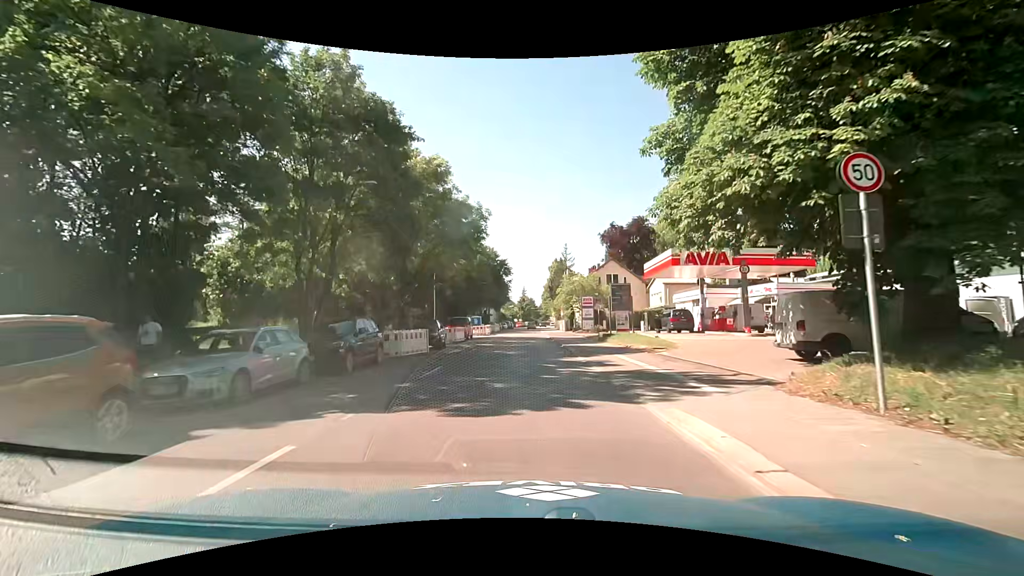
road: secondary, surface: asphalt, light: Day
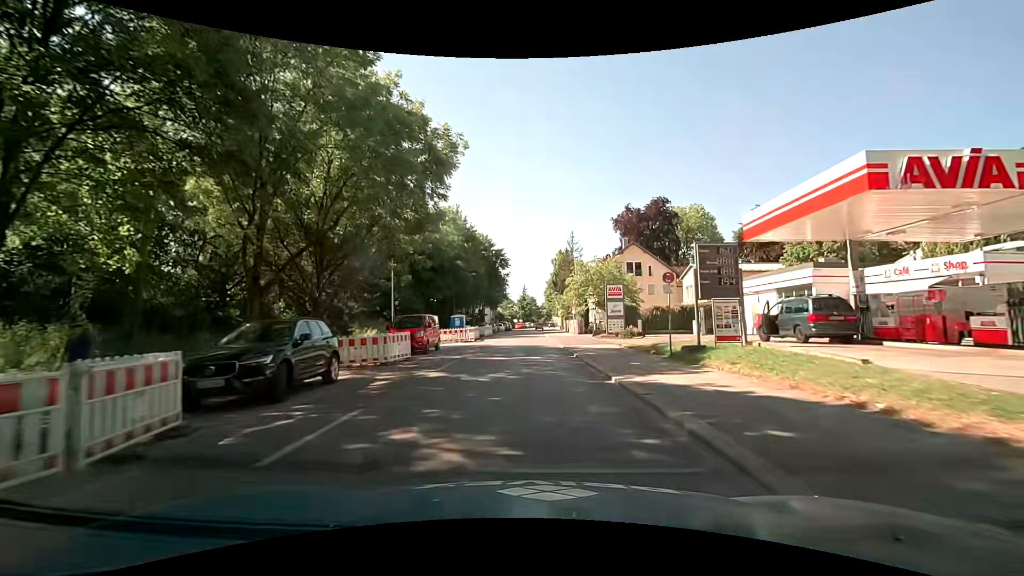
(+0.1, +17.4) m; +1°
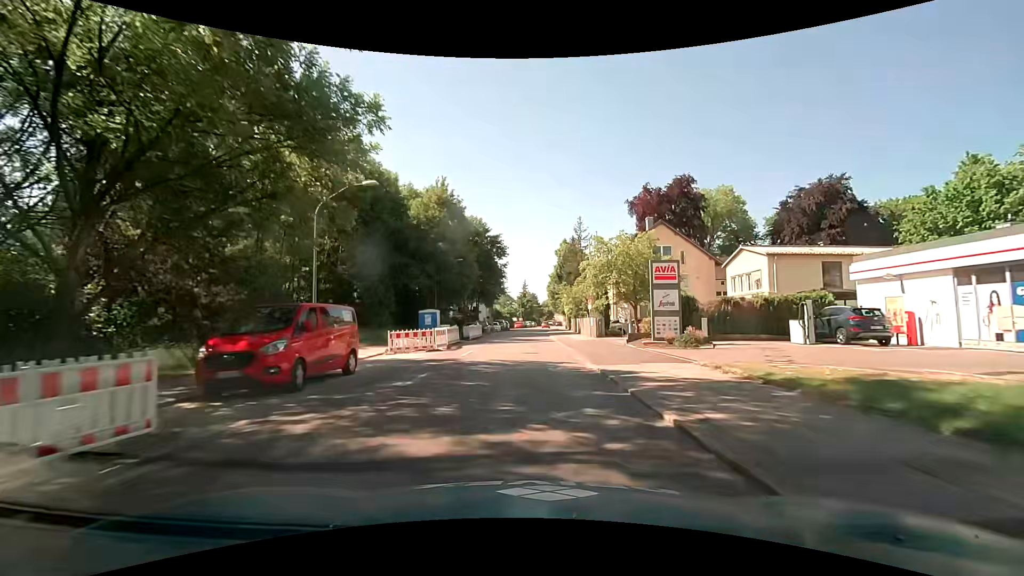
(-0.2, +13.8) m; -1°
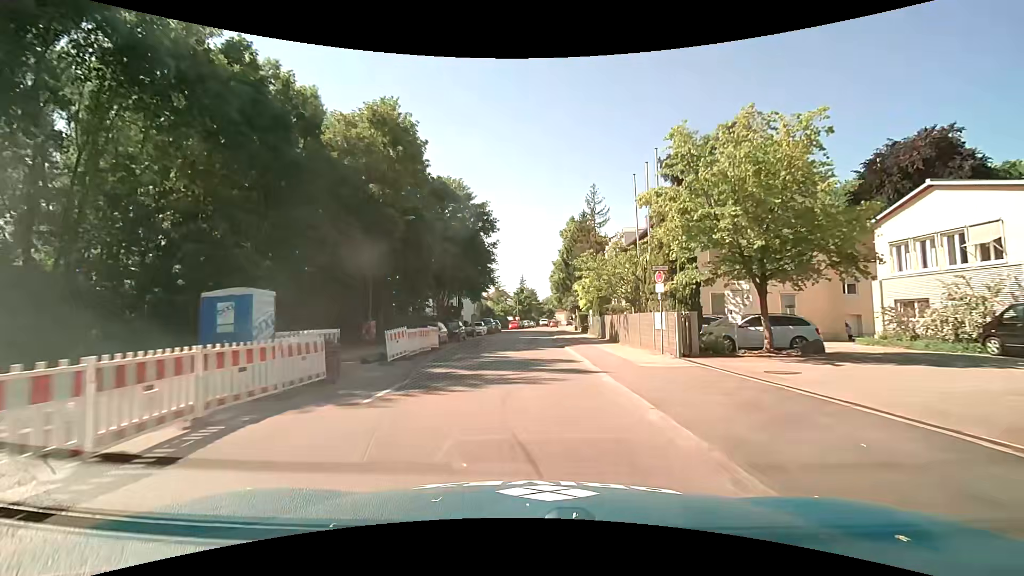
(0.0, +21.7) m; 0°
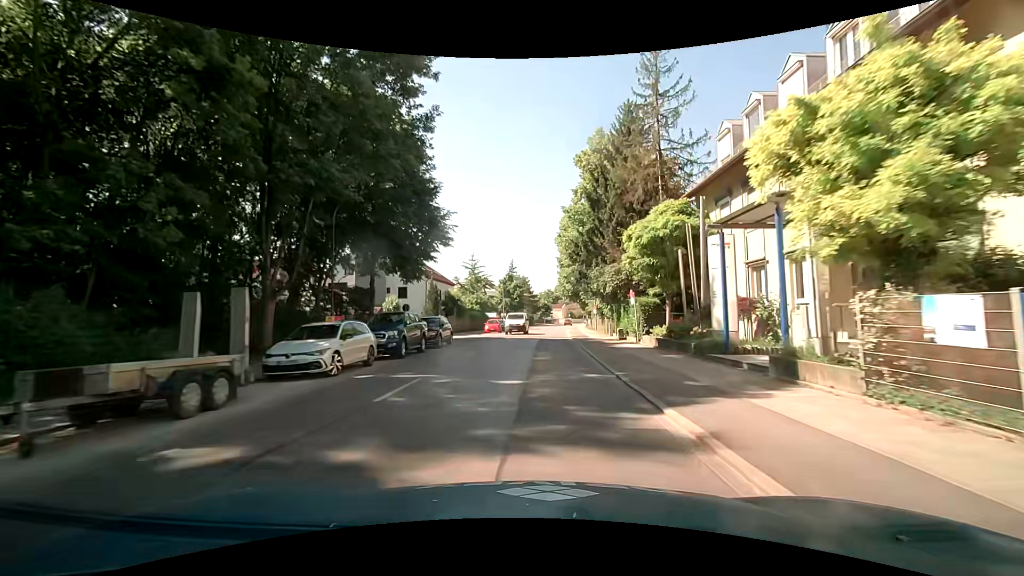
(+0.2, +37.4) m; +1°
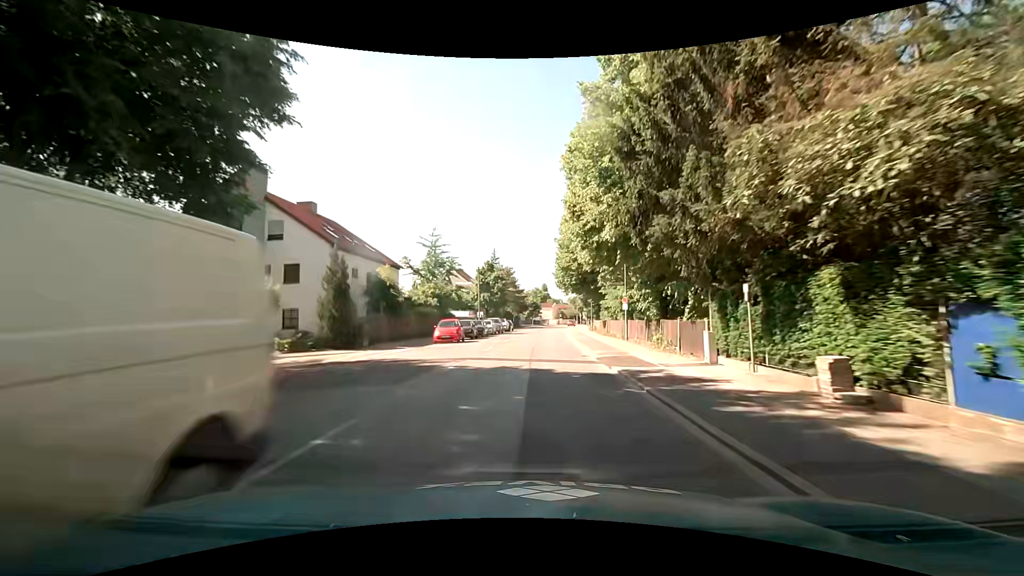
(+0.2, +22.6) m; +1°
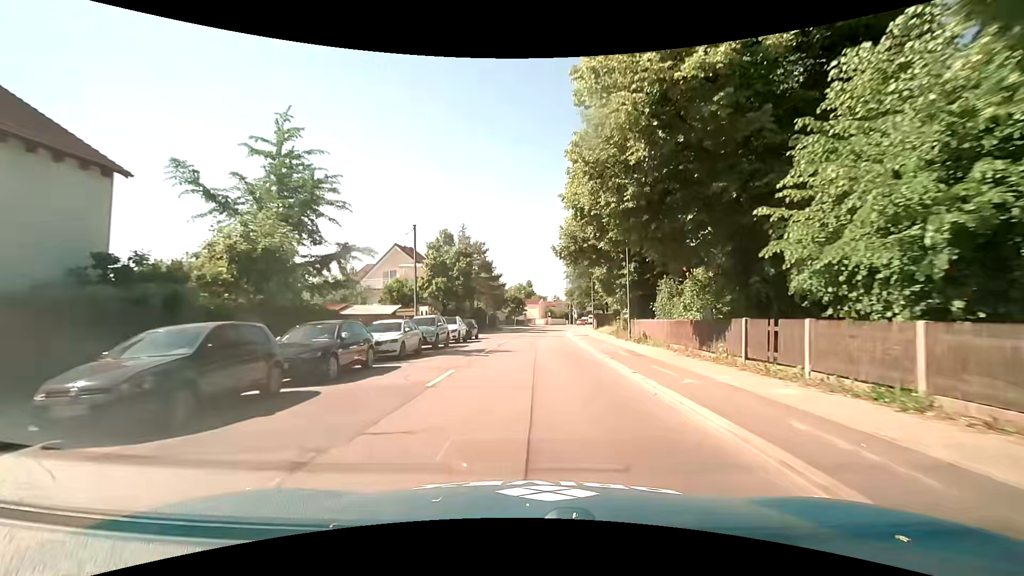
(+0.5, +29.5) m; 0°
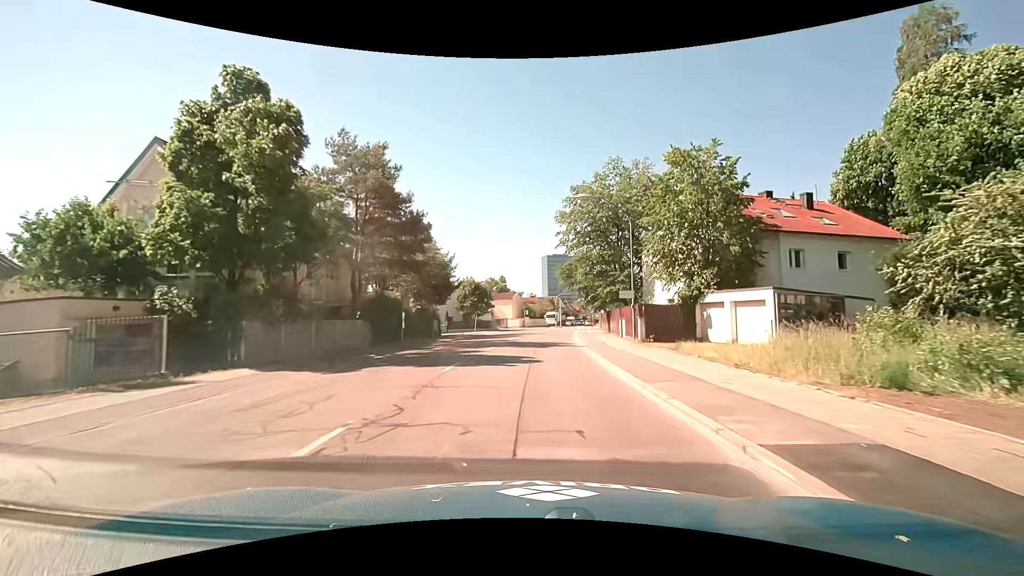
(+1.8, +36.1) m; +5°
(0, +10) (0, +20) (+1, +30) (+1, +40) (+2, +50) (+3, +60) (+4, +70) (+6, +80) (+7, +90) (+9, +99) m
